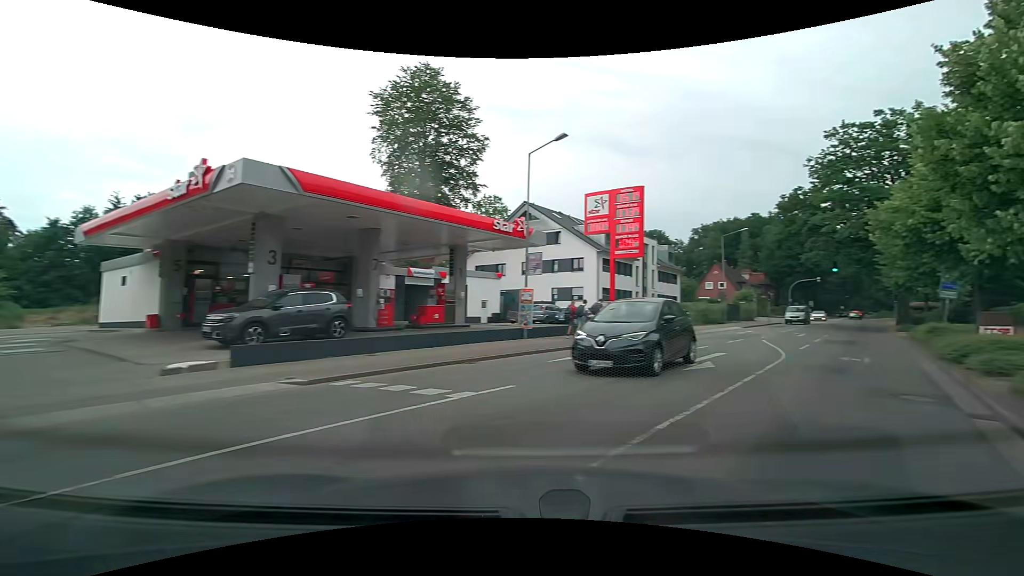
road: residential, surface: asphalt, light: Day
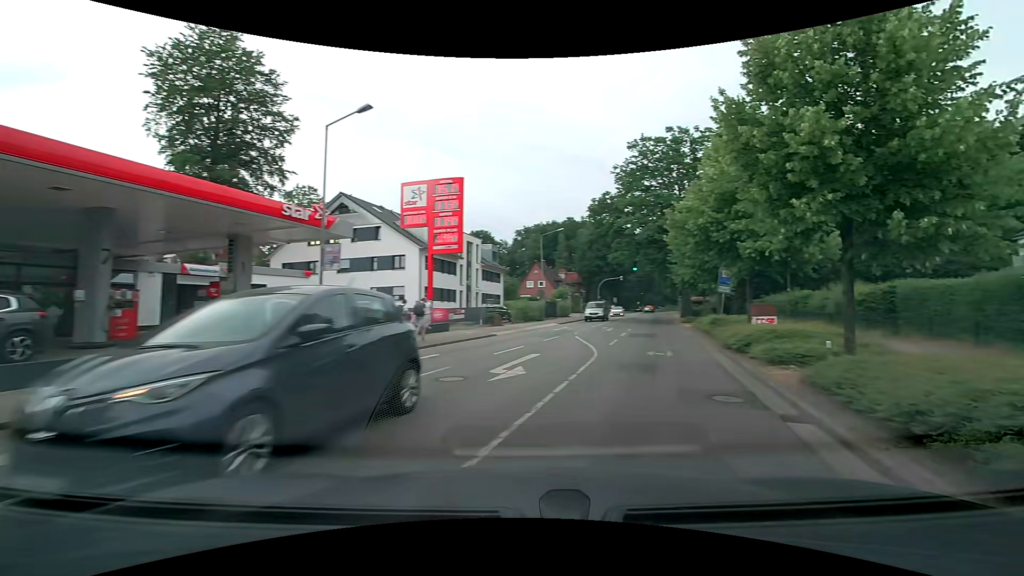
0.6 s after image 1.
(+0.4, +2.5) m; +20°
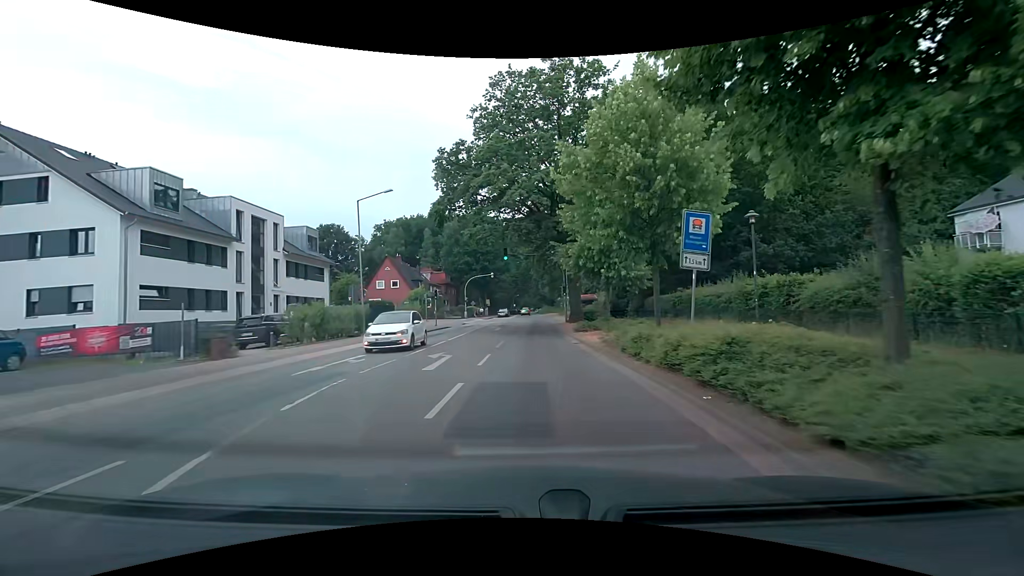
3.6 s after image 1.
(+3.8, +17.6) m; +13°
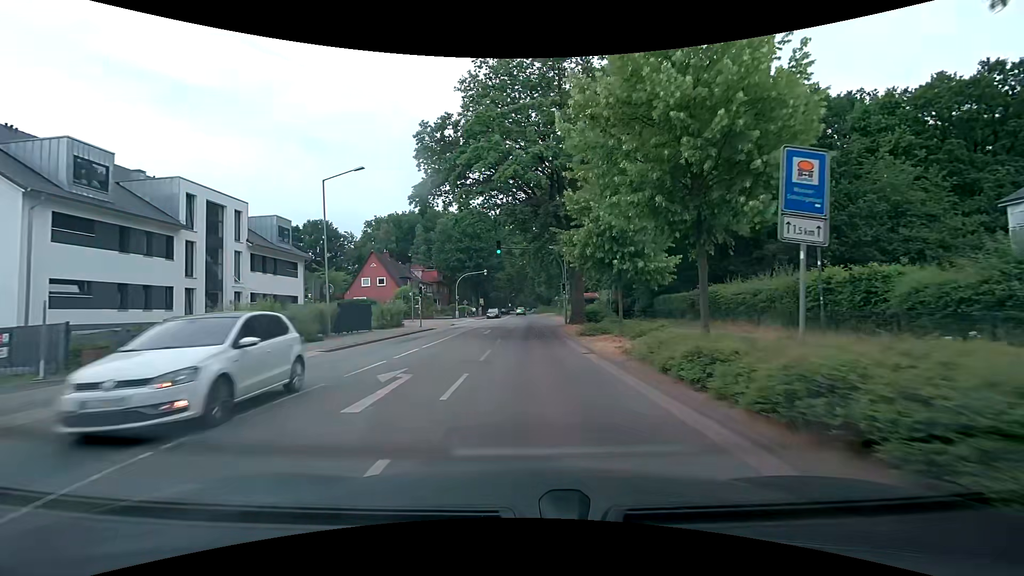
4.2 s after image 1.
(0.0, +4.8) m; +1°
(0, +10) (0, +20) (0, +30) (+1, +40) (+1, +50) (+1, +60) (0, +70) (-1, +80) (-1, +90) (-1, +100) m
